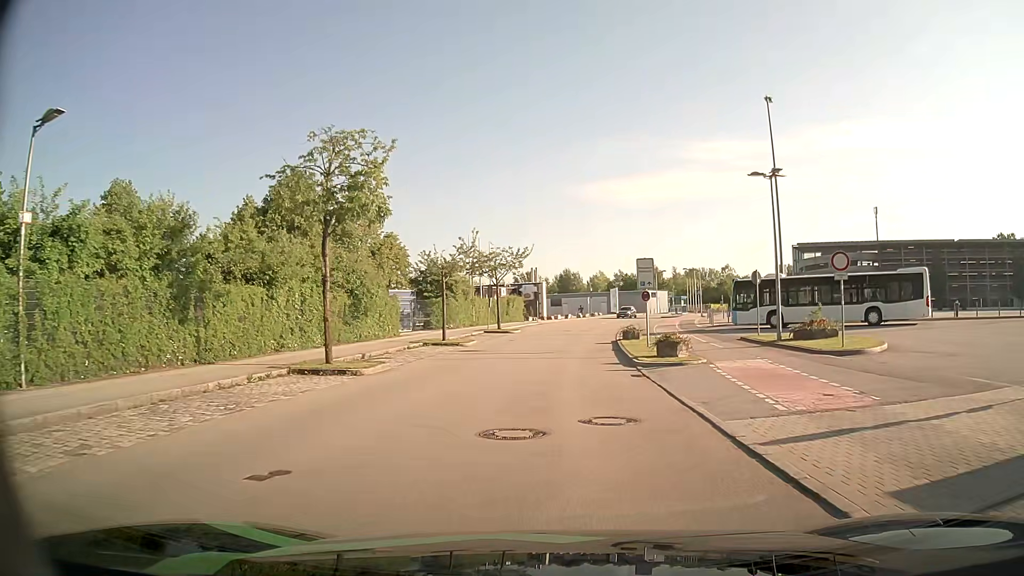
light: Day
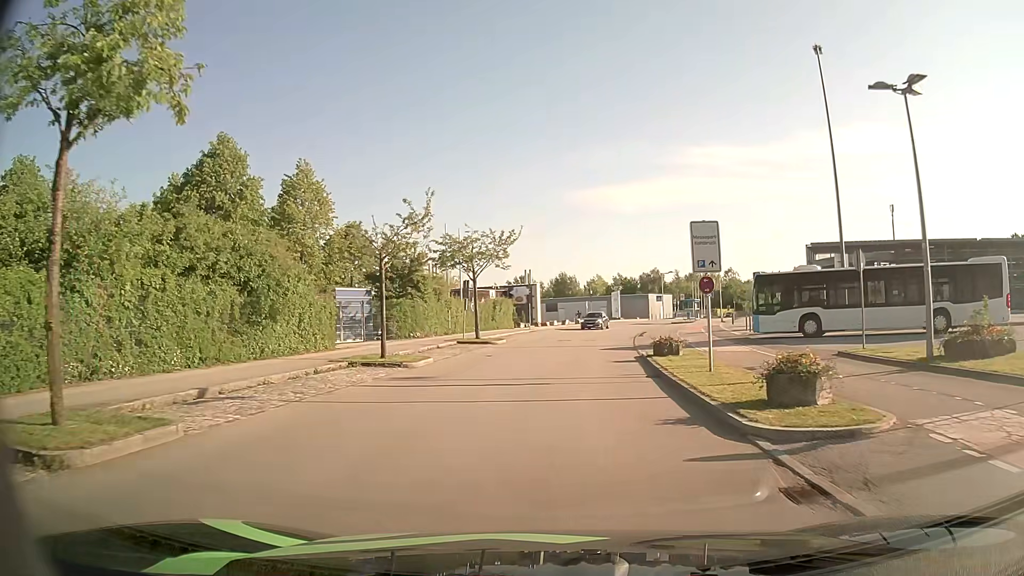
(+0.1, +10.8) m; +1°
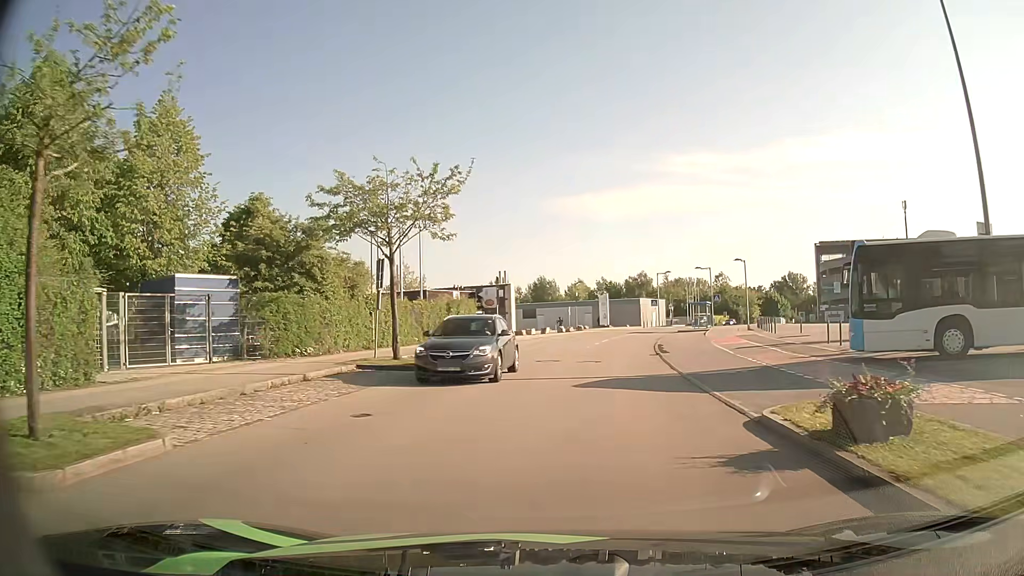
(+0.1, +14.7) m; +2°
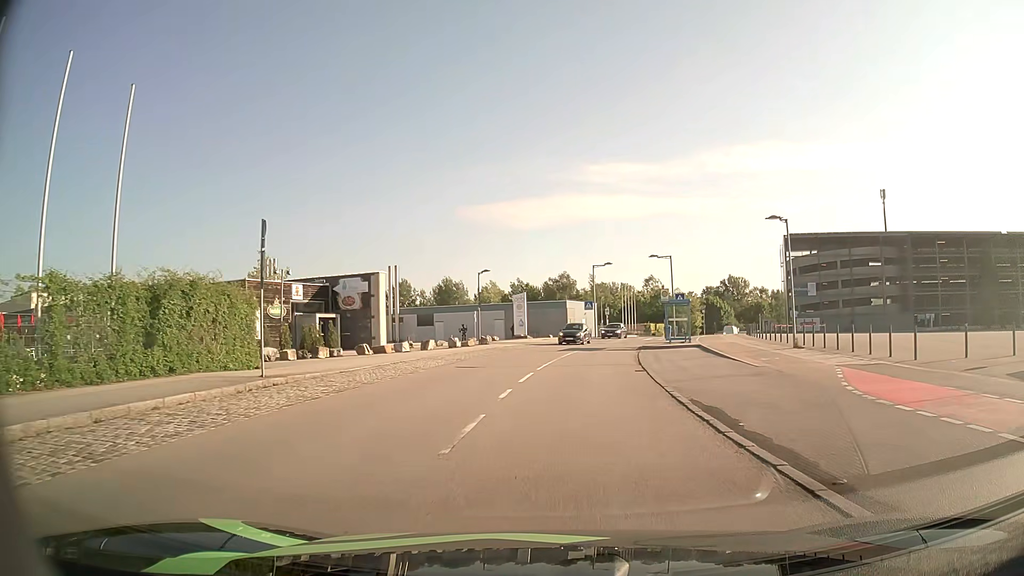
(+1.5, +23.9) m; +7°
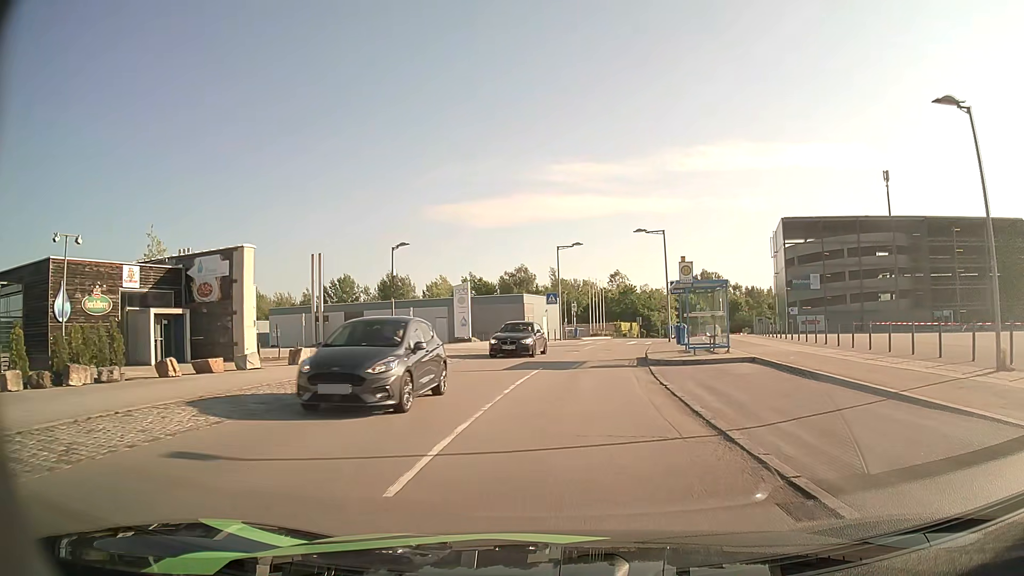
(+0.5, +15.4) m; +4°
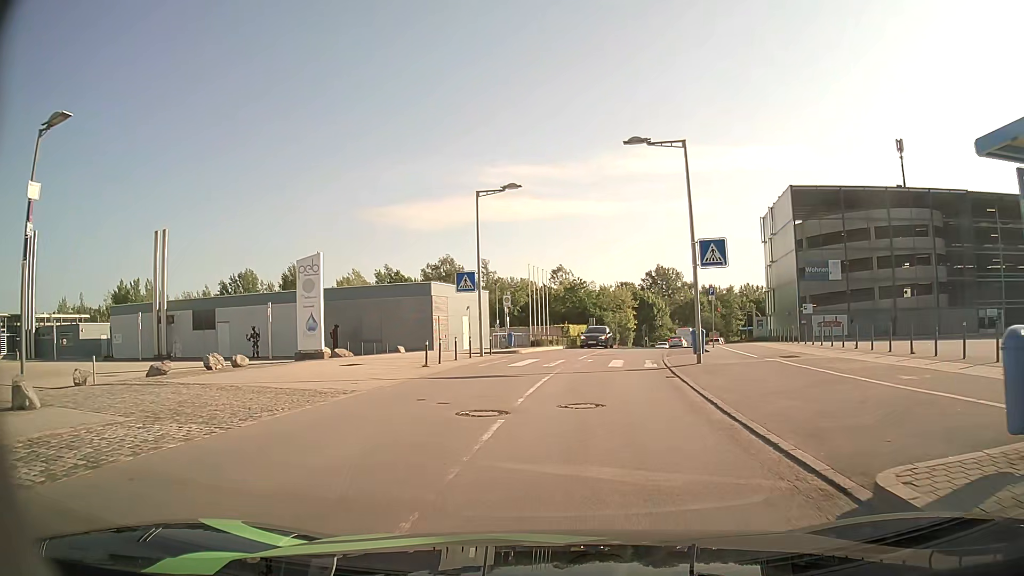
(+0.9, +21.9) m; +5°
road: residential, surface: asphalt
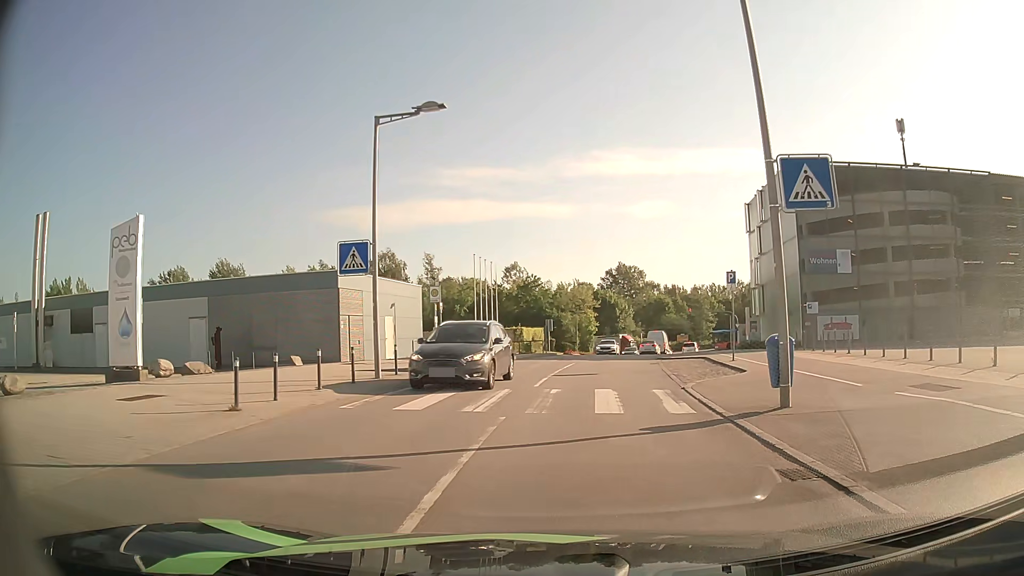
(+0.3, +11.0) m; +4°
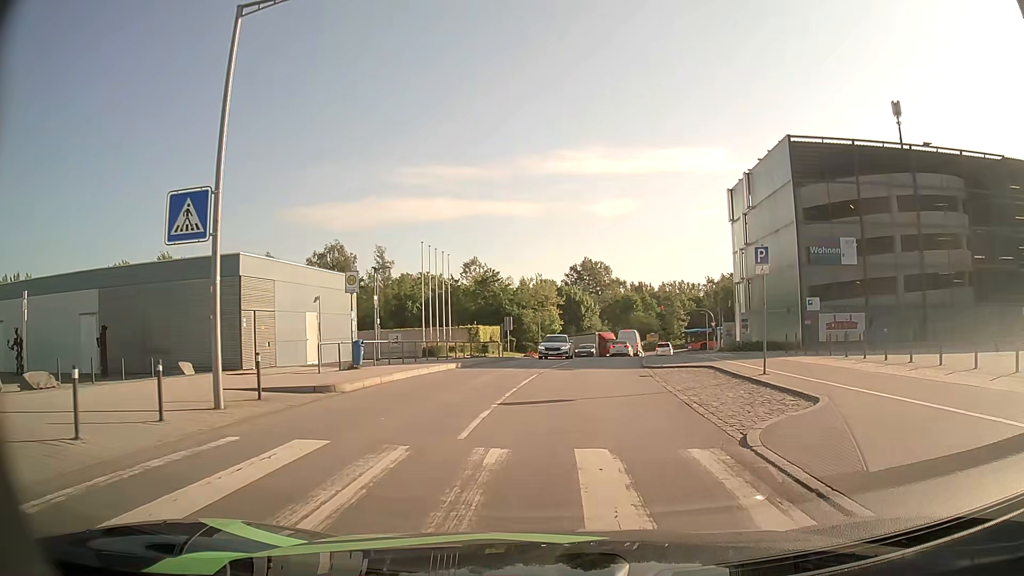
(+0.2, +7.2) m; +3°
(0, +10) (+1, +20) (+2, +30) (+3, +40) (+4, +50) (+6, +60) (+8, +69) (+10, +79) (+12, +89) (+8, +98) m
